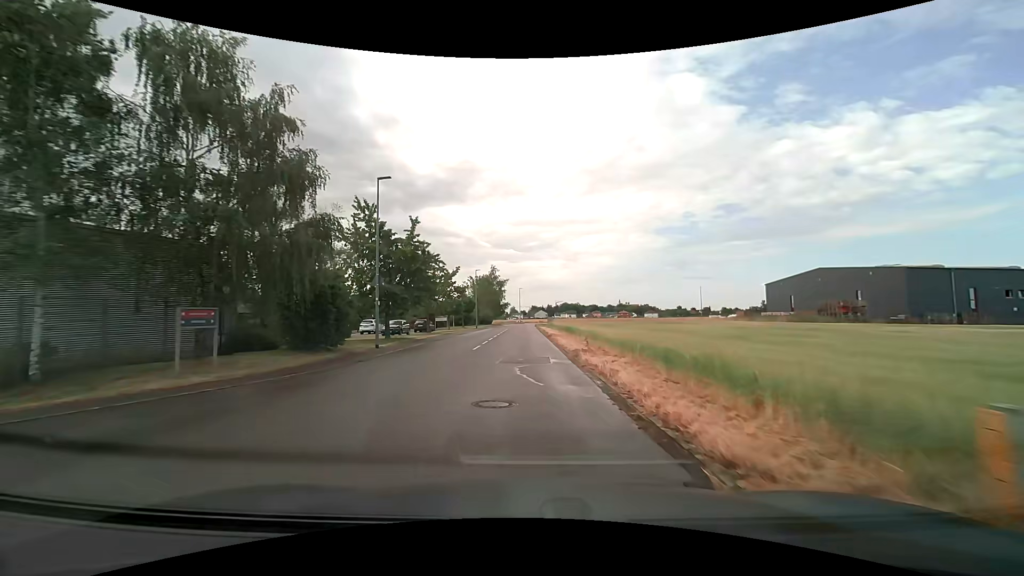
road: tertiary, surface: asphalt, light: Day
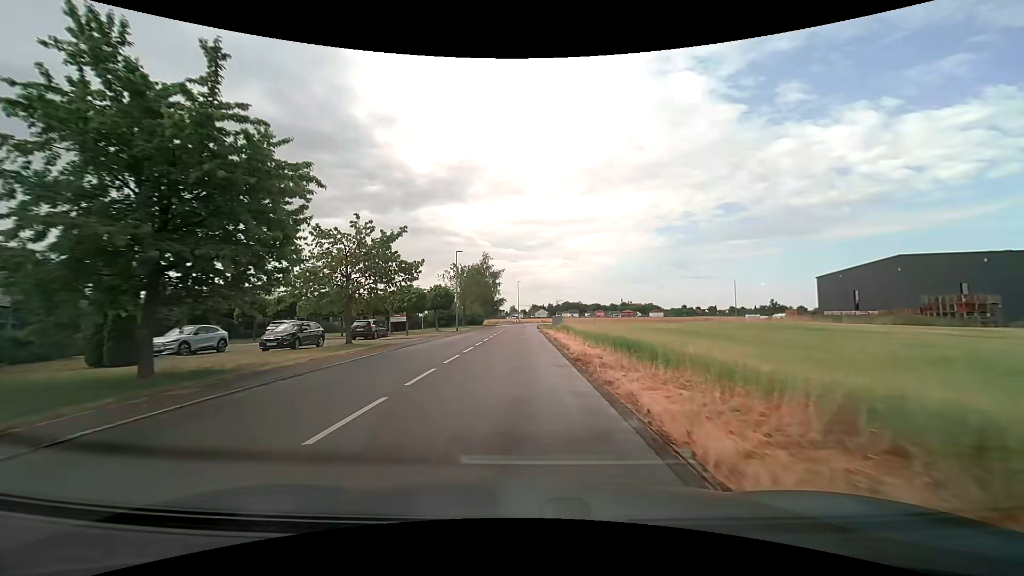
(0.0, +20.3) m; 0°
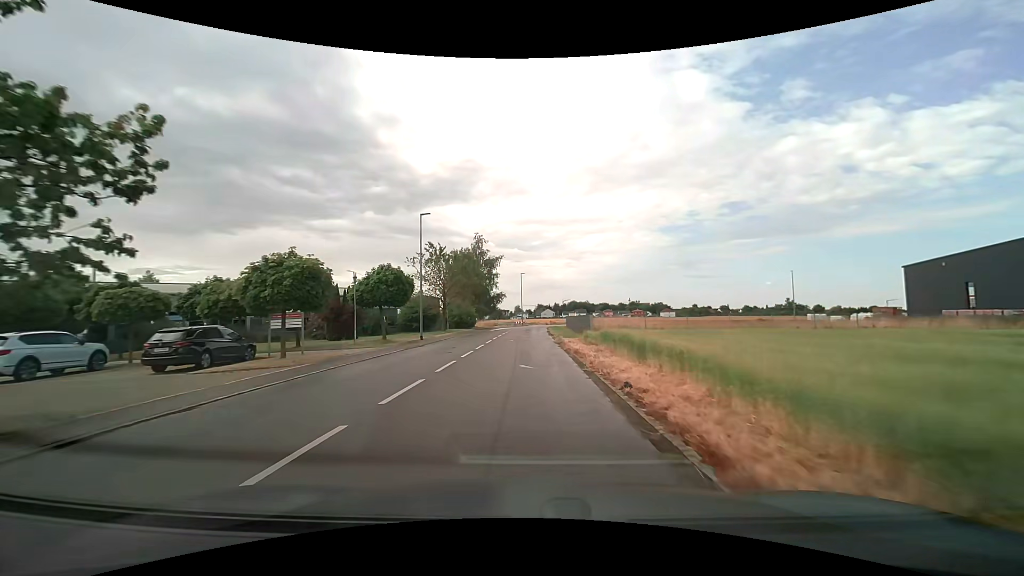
(-0.2, +20.2) m; -1°
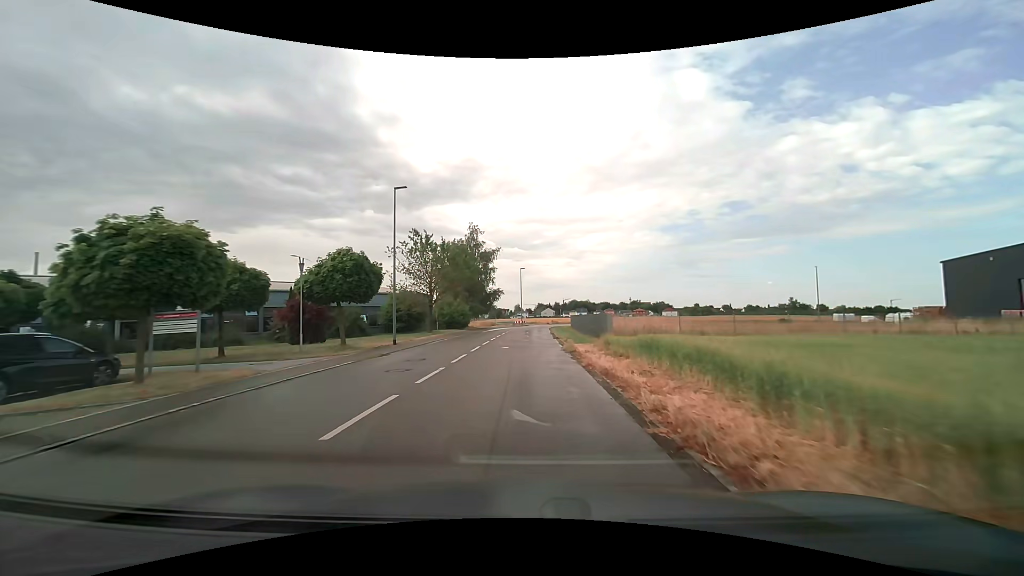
(0.0, +6.9) m; +1°
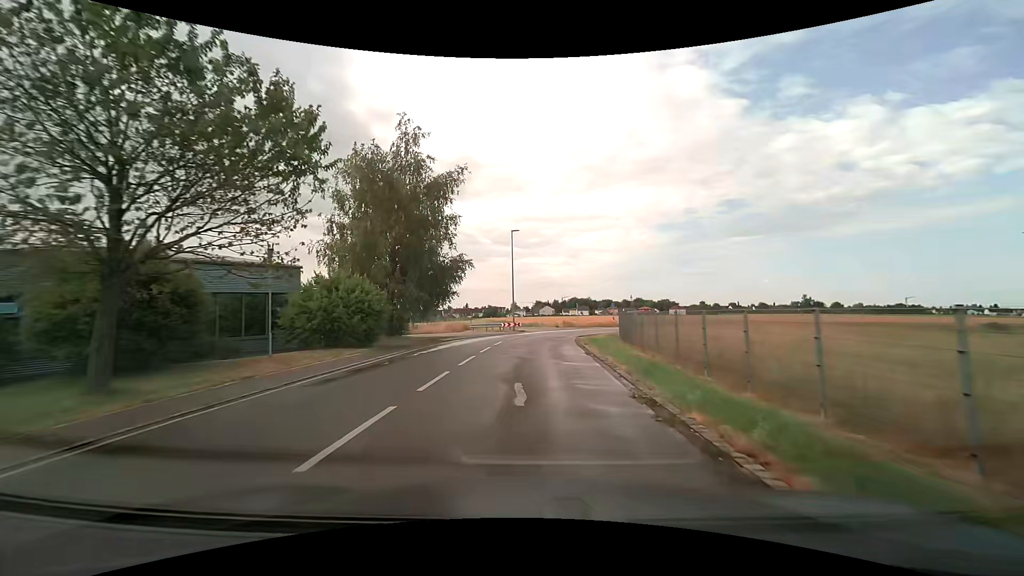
(-0.3, +32.6) m; 0°
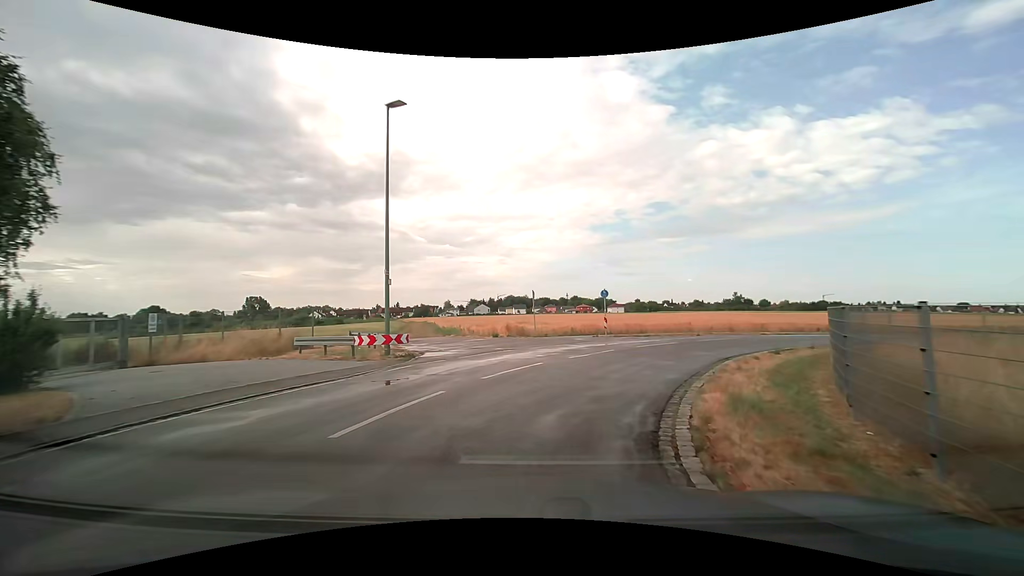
(+0.9, +25.5) m; +7°
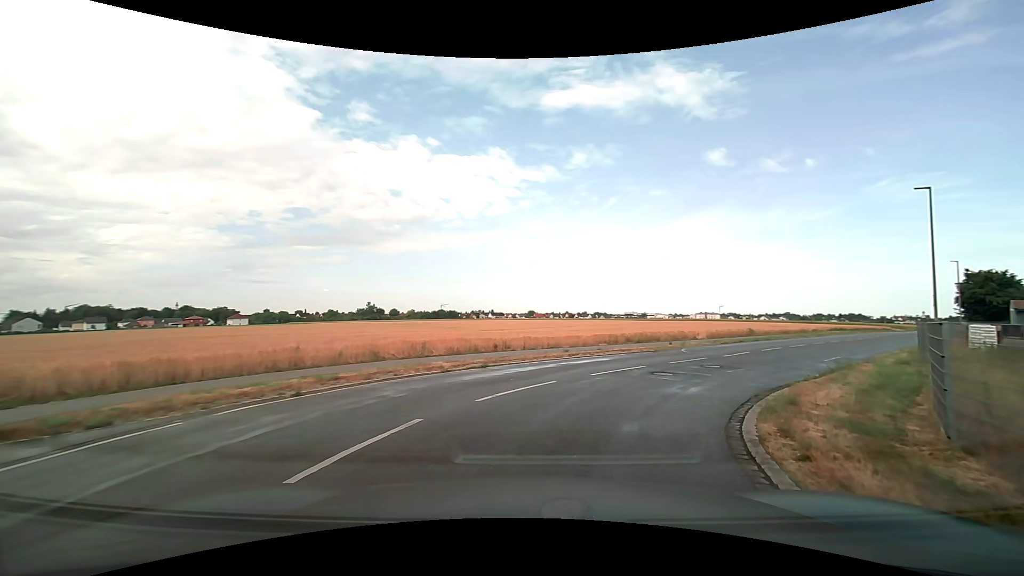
(+5.0, +17.3) m; +40°
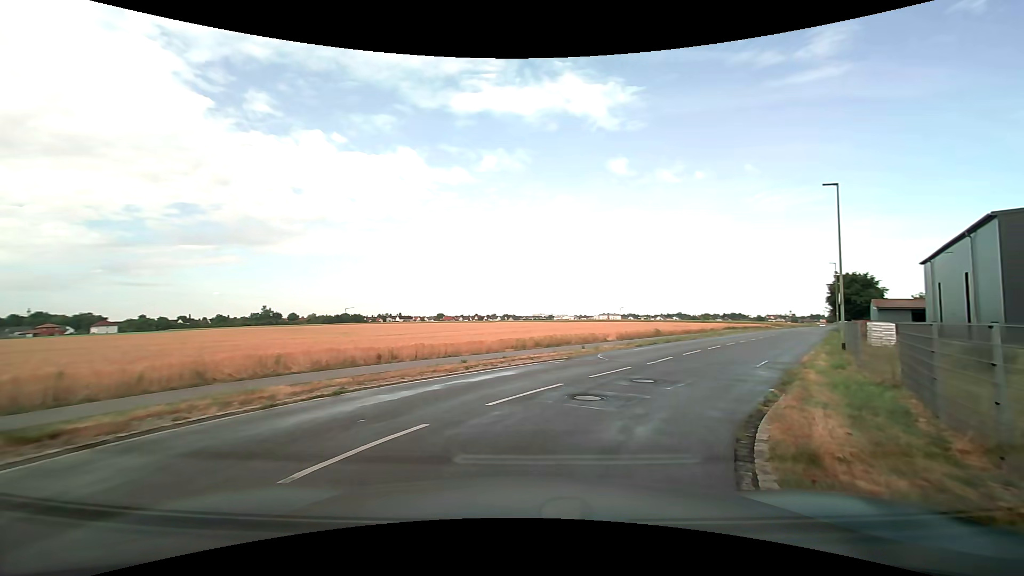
(+0.3, +3.9) m; +10°
